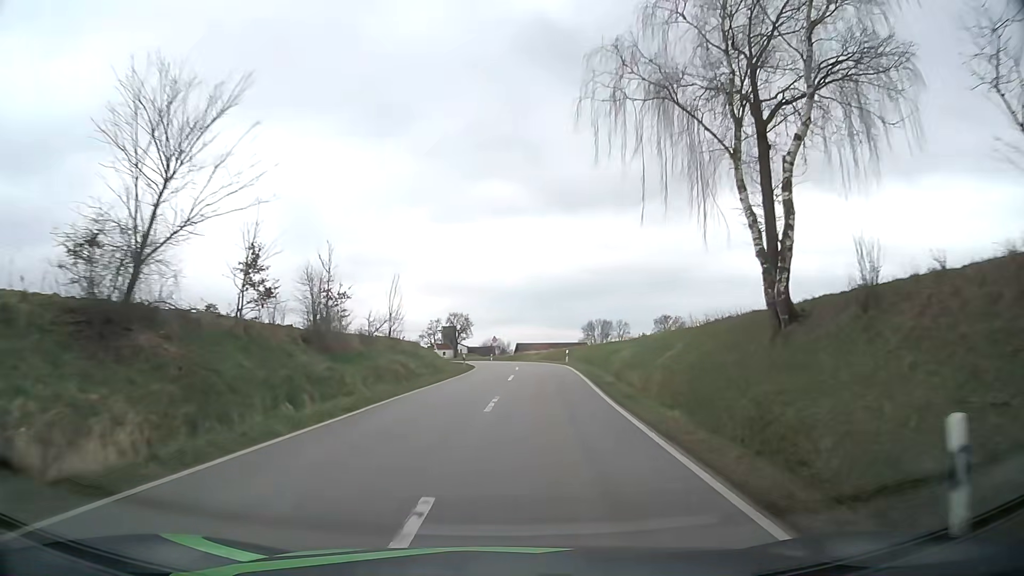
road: tertiary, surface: asphalt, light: Day
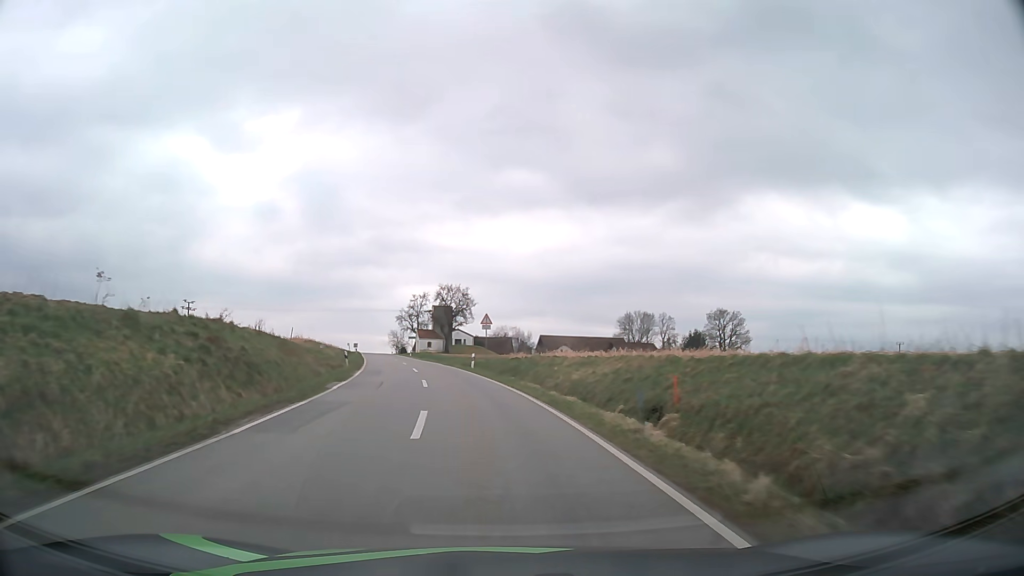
(+1.5, +51.5) m; -2°
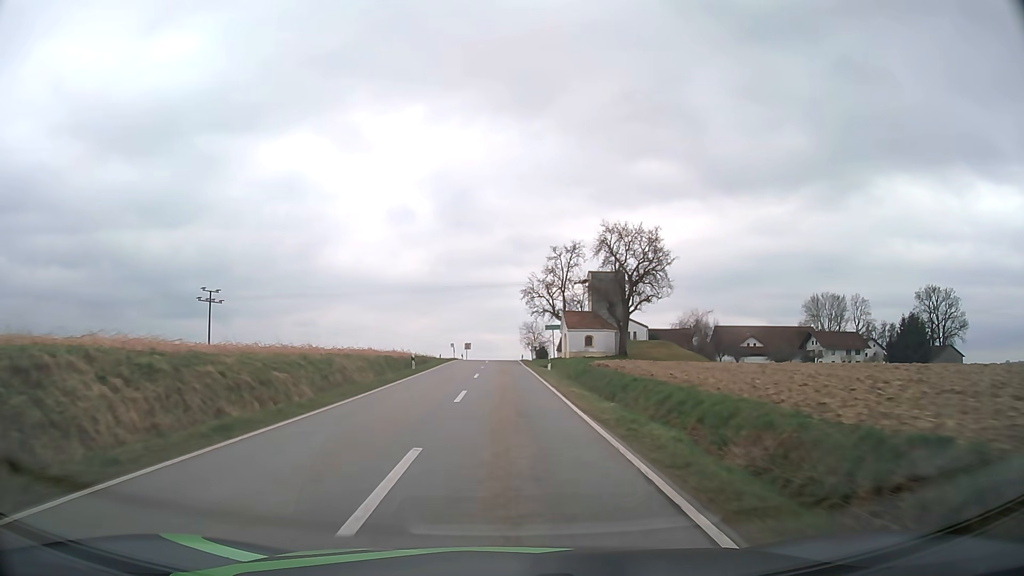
(-6.8, +52.6) m; -12°
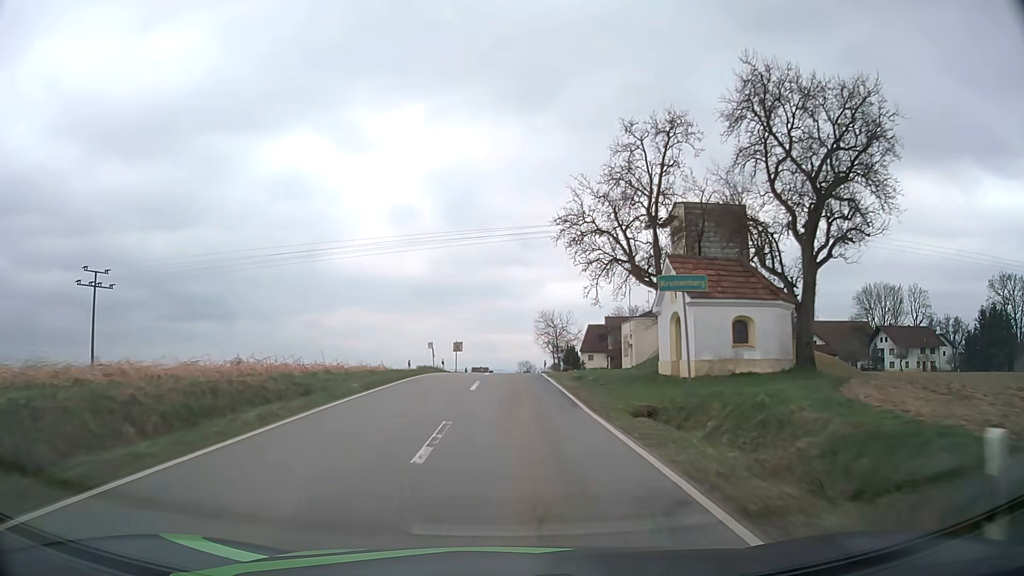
(-0.3, +32.9) m; -1°
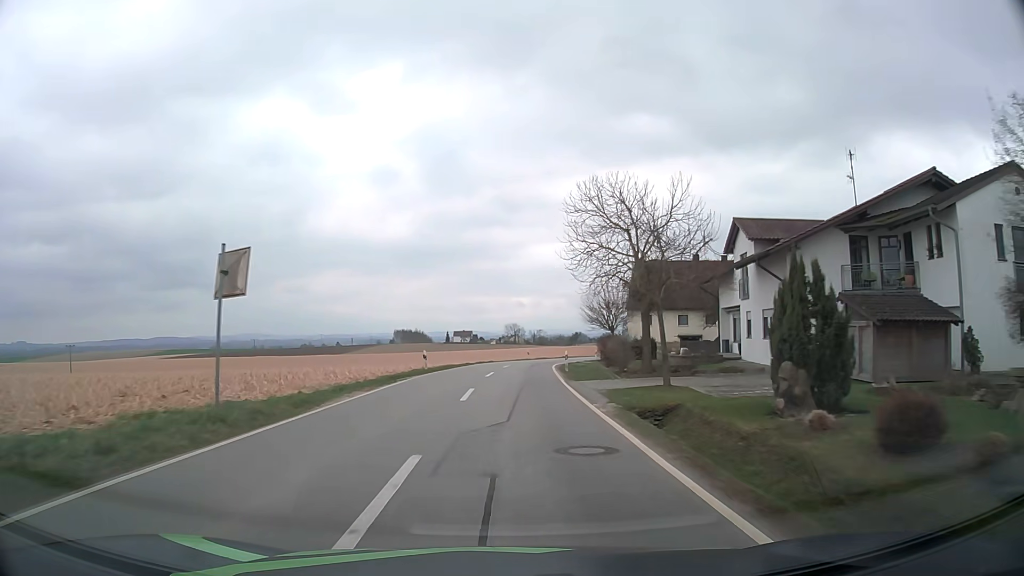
(+0.3, +51.1) m; +1°
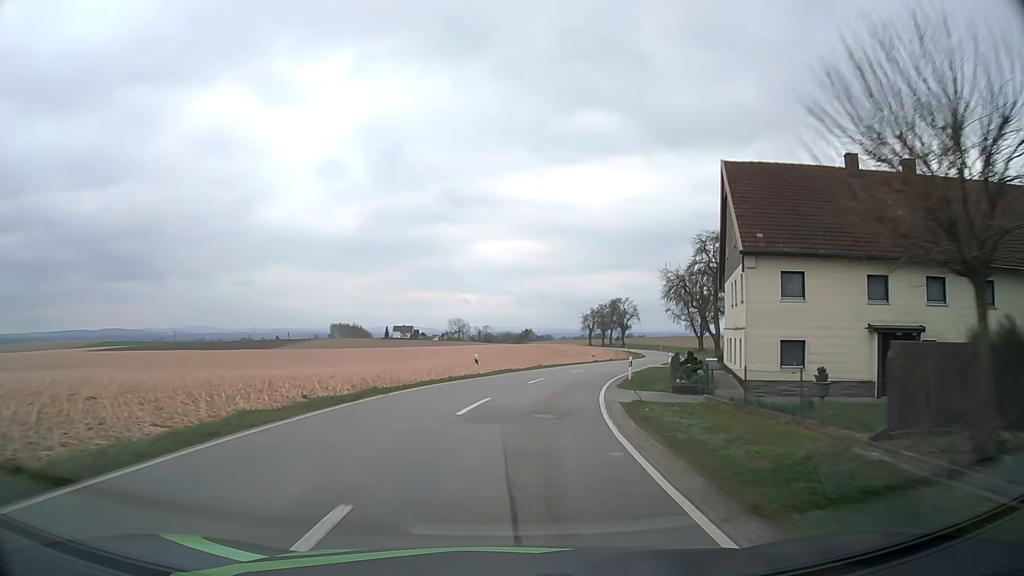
(+1.0, +37.6) m; +4°
(0, +10) (+1, +20) (+3, +30) (+5, +40) (+8, +49) (+11, +59) (+14, +68) (+18, +78) (+21, +87) (+24, +97) m
